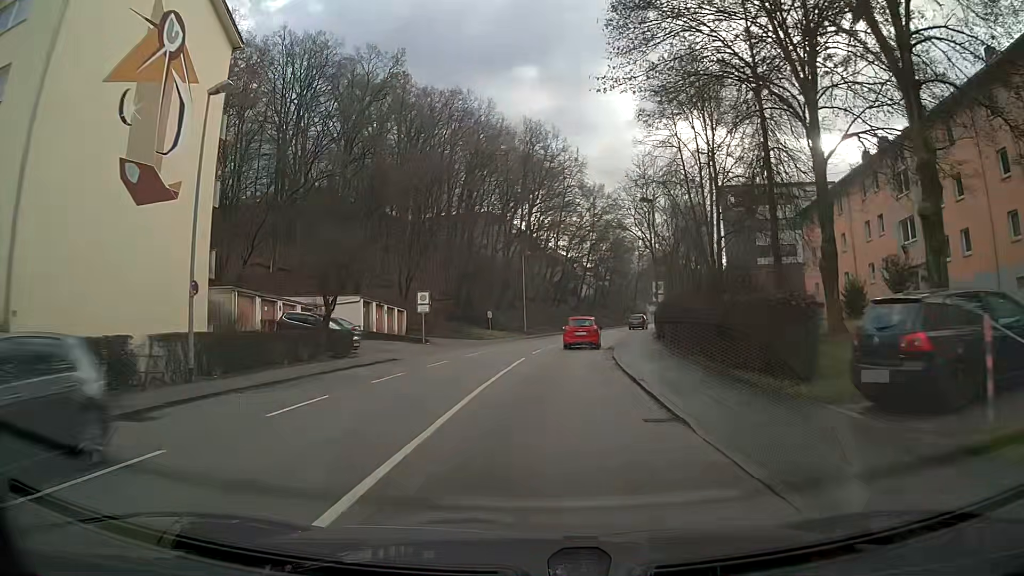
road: tertiary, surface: asphalt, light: Day
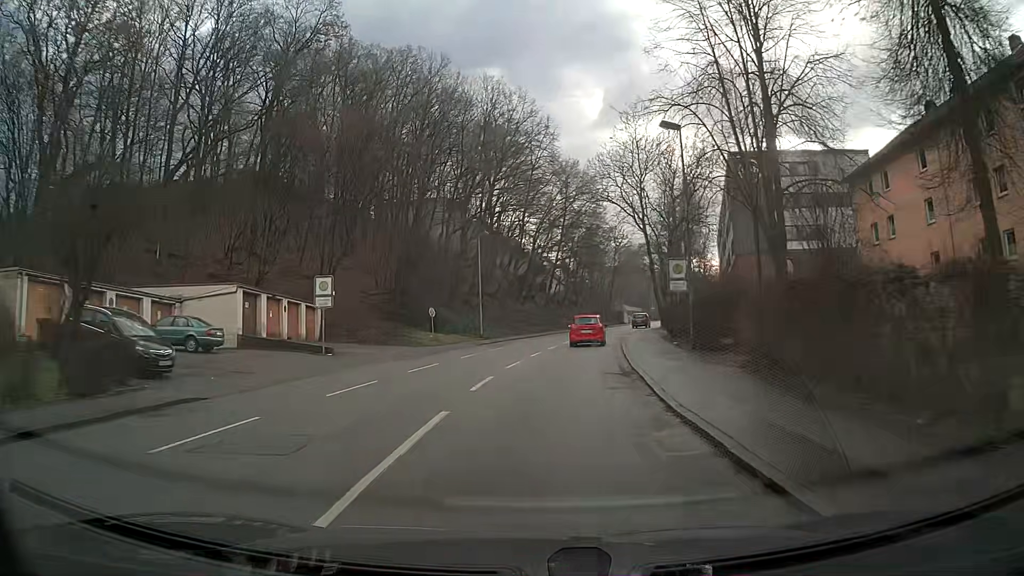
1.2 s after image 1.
(+0.3, +15.3) m; +2°
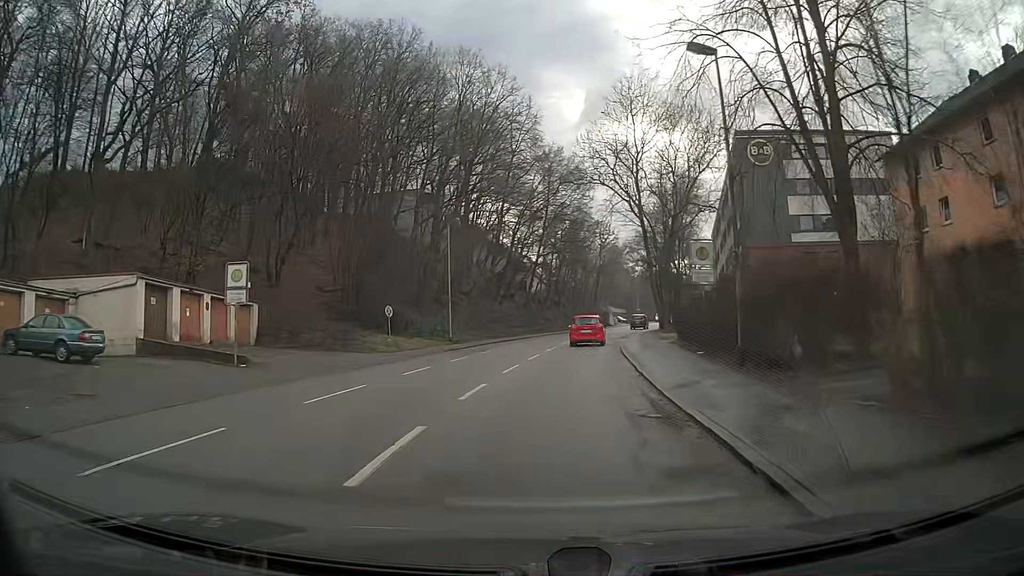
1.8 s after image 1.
(+0.1, +7.4) m; +2°
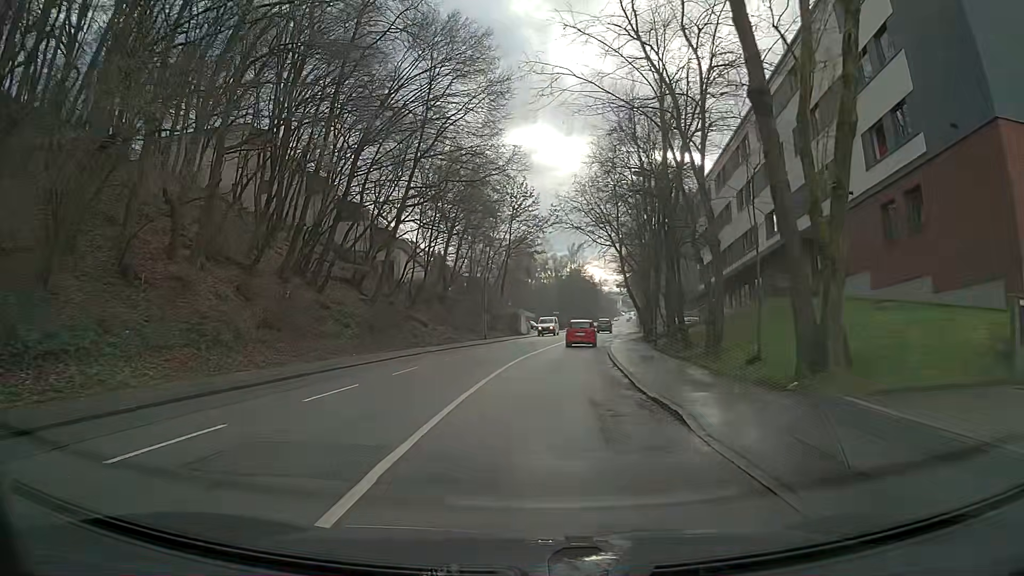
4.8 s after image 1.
(+2.9, +36.0) m; +9°
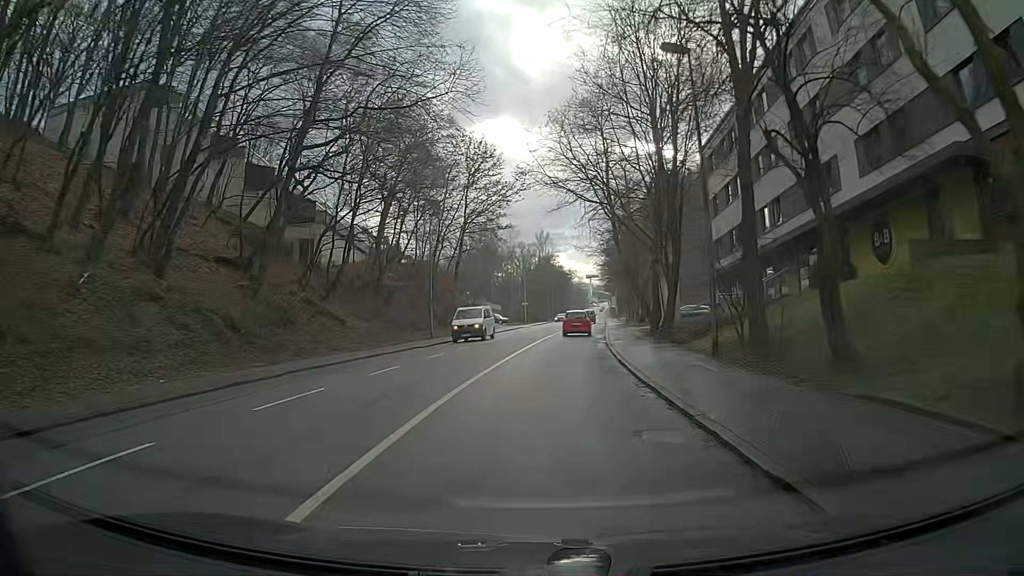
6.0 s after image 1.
(+0.3, +14.6) m; +2°
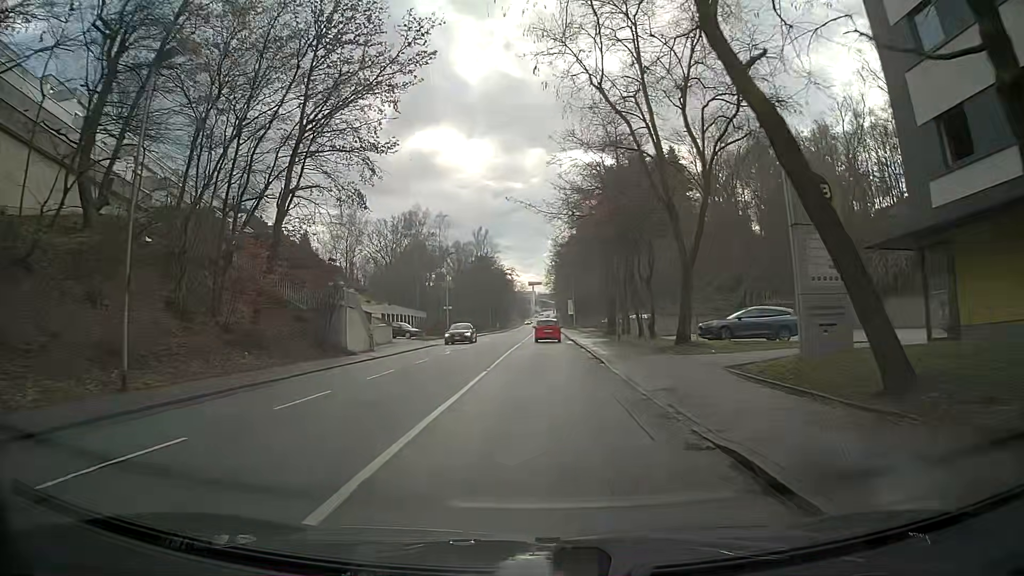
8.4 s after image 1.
(+1.2, +29.7) m; +5°
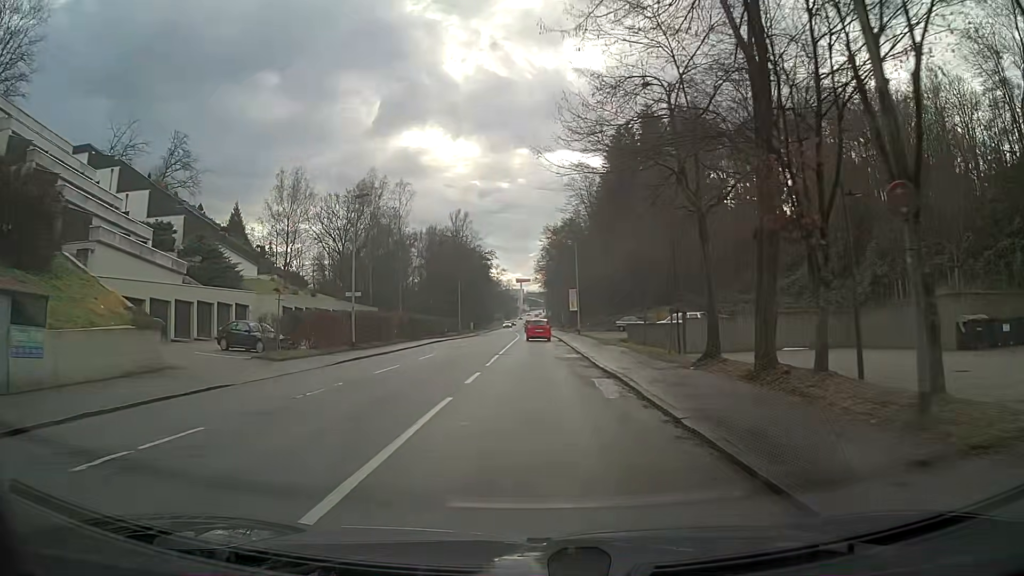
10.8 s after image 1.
(0.0, +30.2) m; 0°
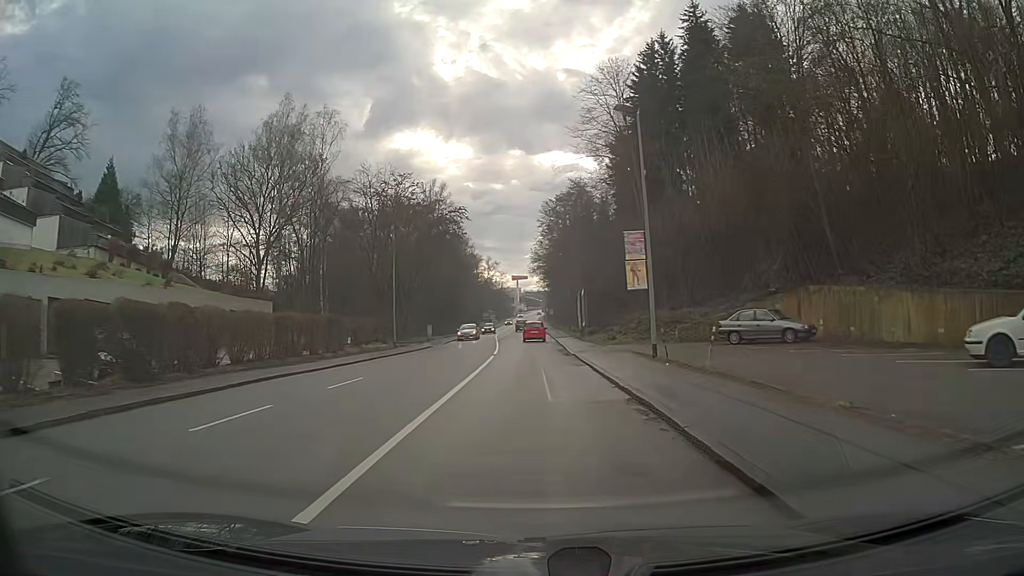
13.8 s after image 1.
(+0.2, +38.0) m; 0°
(0, +10) (0, +20) (0, +30) (0, +40) (0, +50) (0, +60) (0, +70) (0, +80) (0, +90) (0, +100) m
